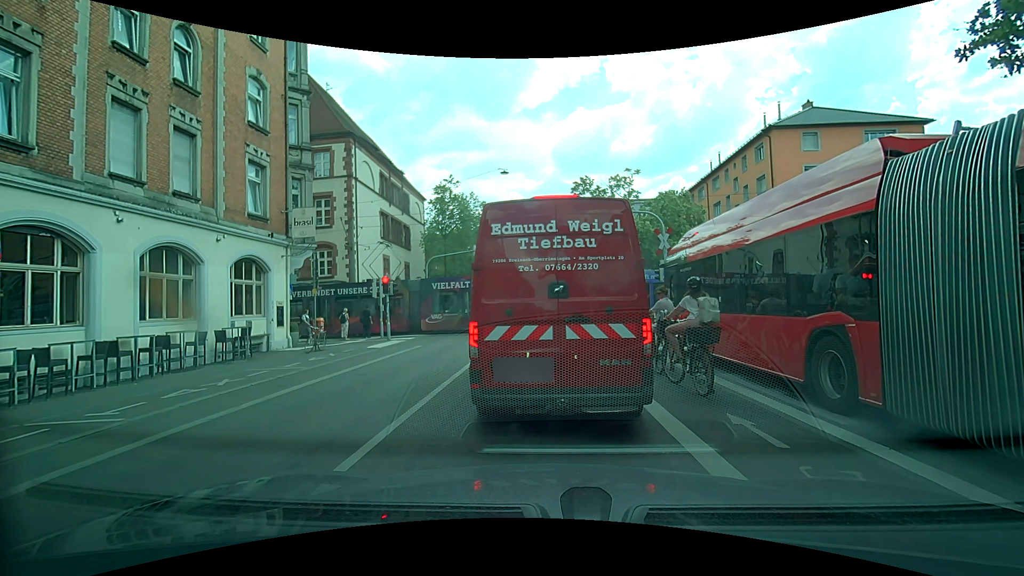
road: secondary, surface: asphalt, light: Day
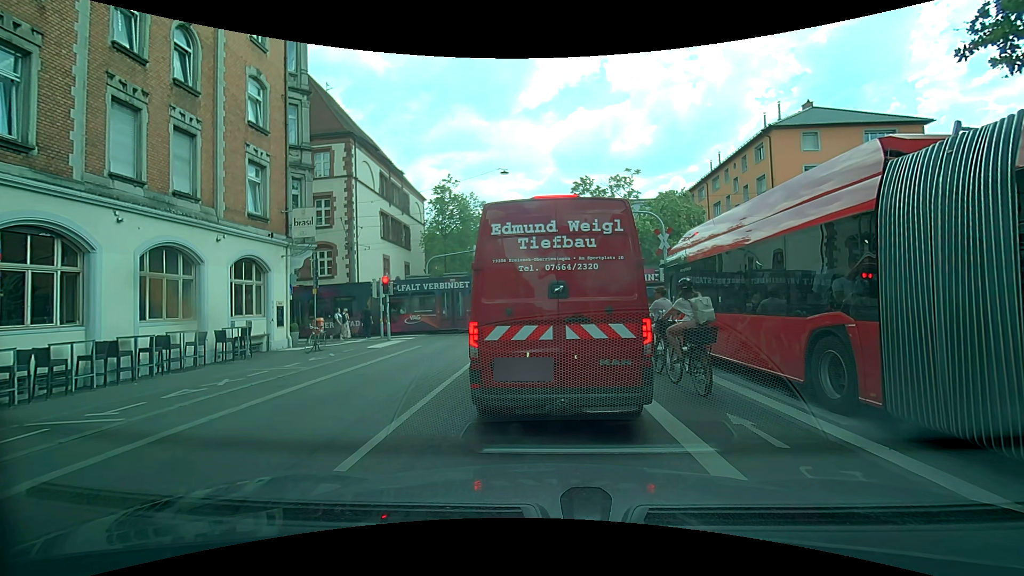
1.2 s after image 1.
(0.0, 0.0) m; 0°
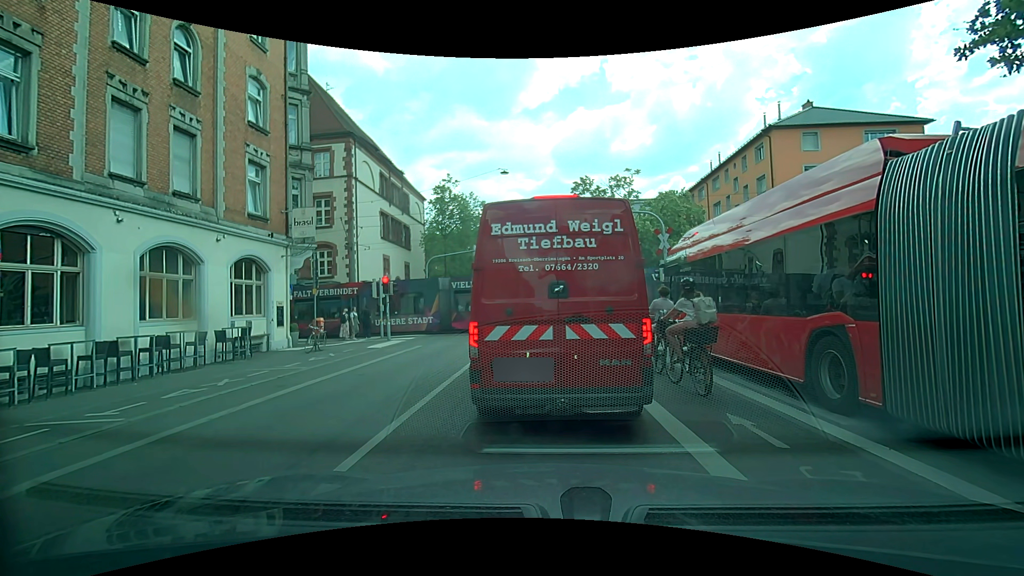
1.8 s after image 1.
(0.0, 0.0) m; 0°
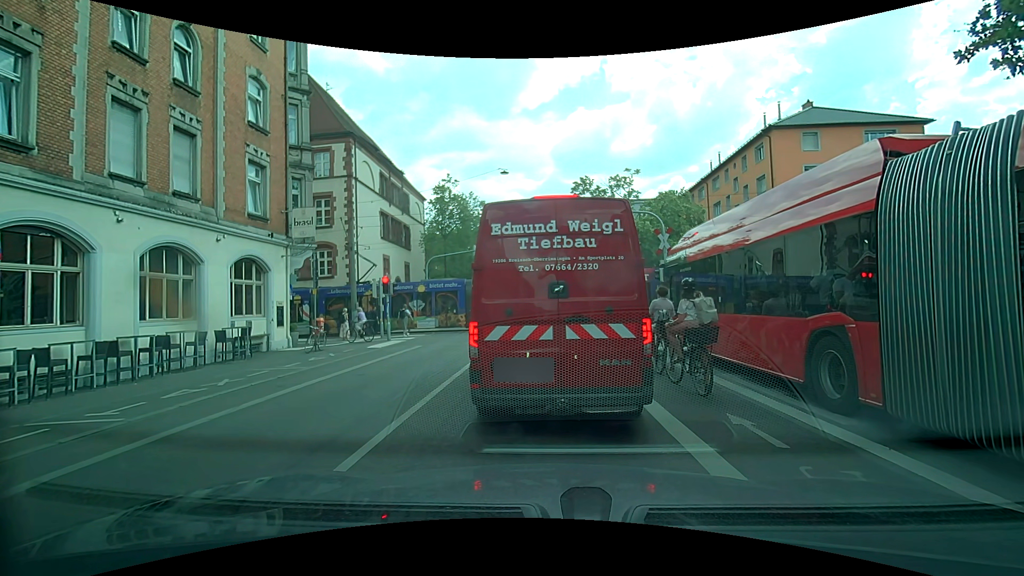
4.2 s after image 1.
(0.0, 0.0) m; 0°
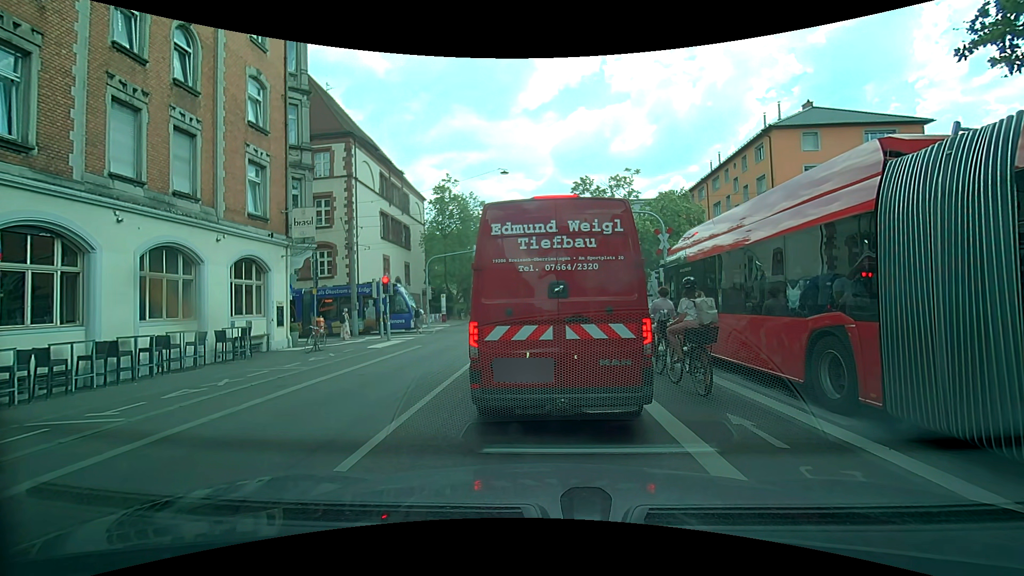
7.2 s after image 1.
(0.0, 0.0) m; 0°
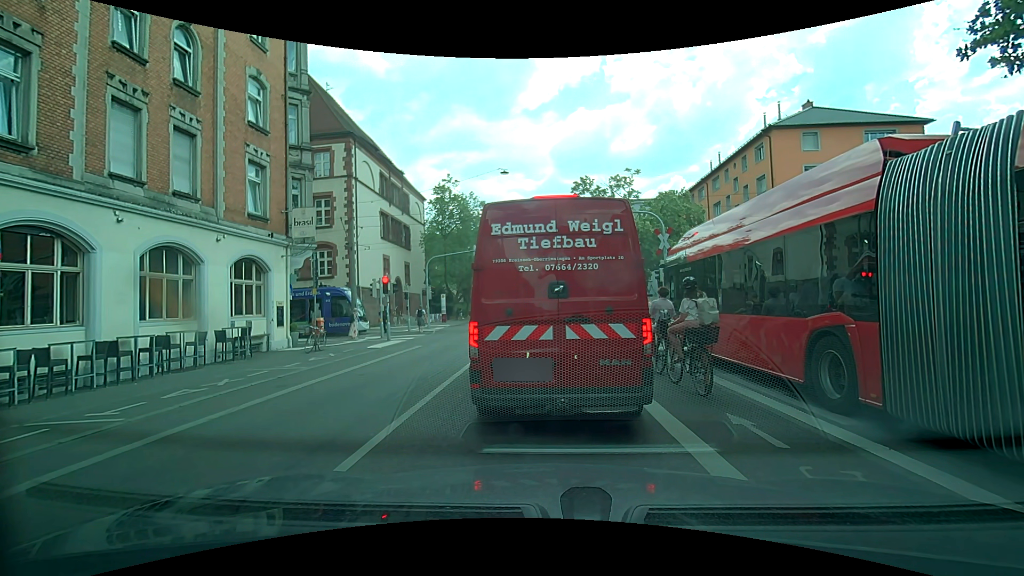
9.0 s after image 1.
(0.0, 0.0) m; 0°
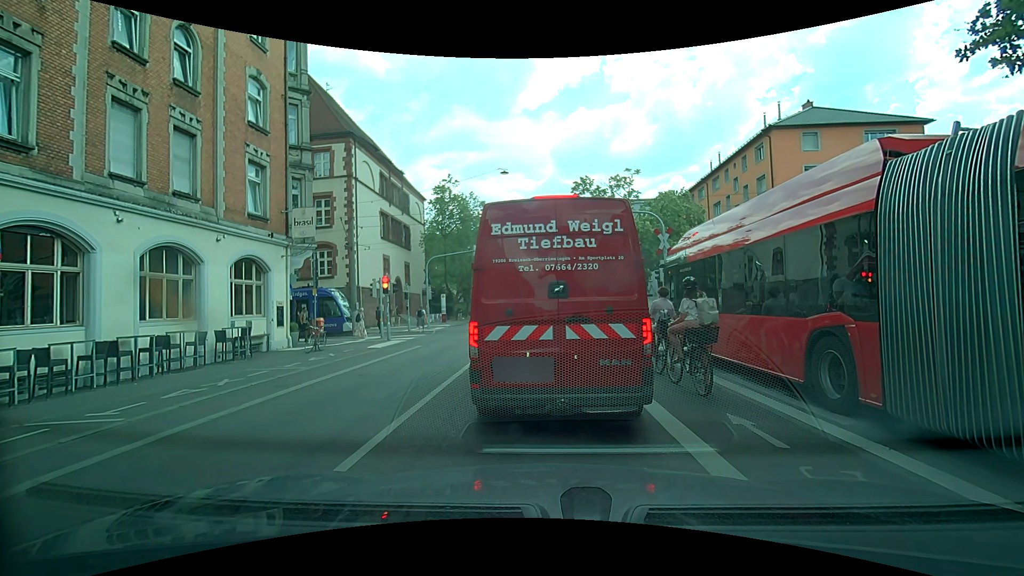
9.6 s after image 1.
(0.0, 0.0) m; 0°
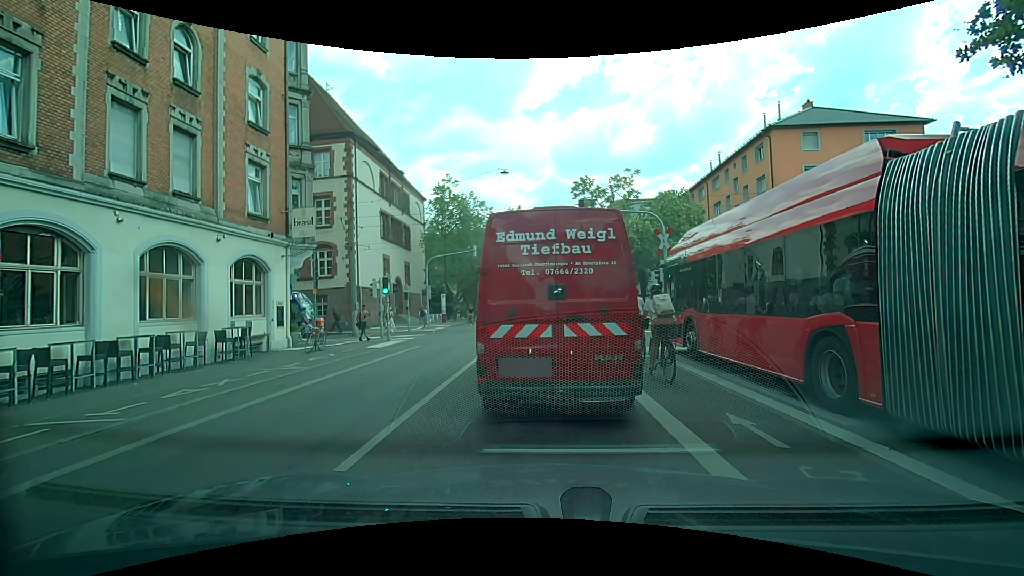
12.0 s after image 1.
(0.0, 0.0) m; 0°
(+1, +10) (+1, +20) (+2, +30) (+3, +40) (+4, +50) (+5, +60) (+5, +70) (+6, +80) (+6, +90) (+7, +100) m
